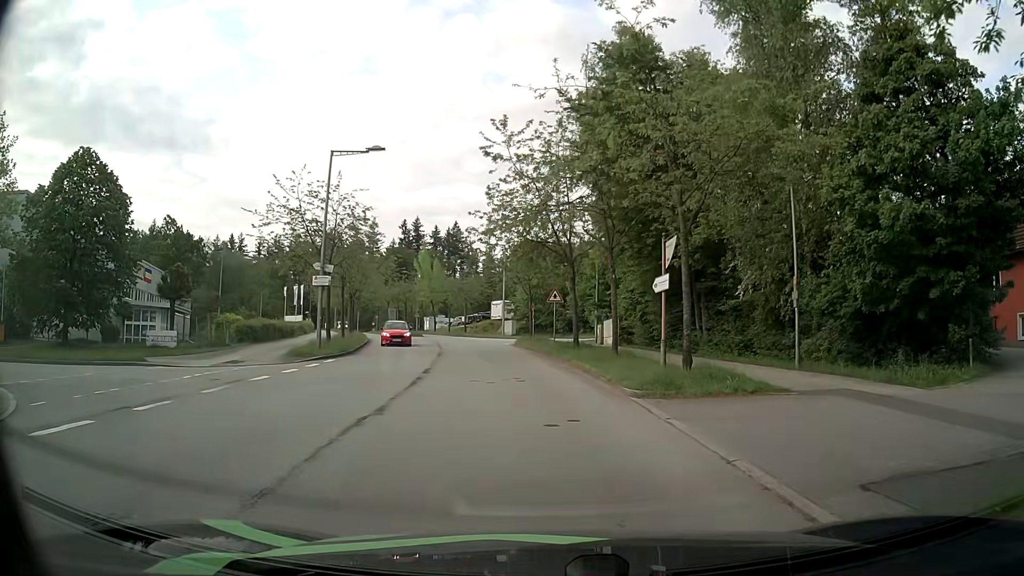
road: residential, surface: asphalt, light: Day
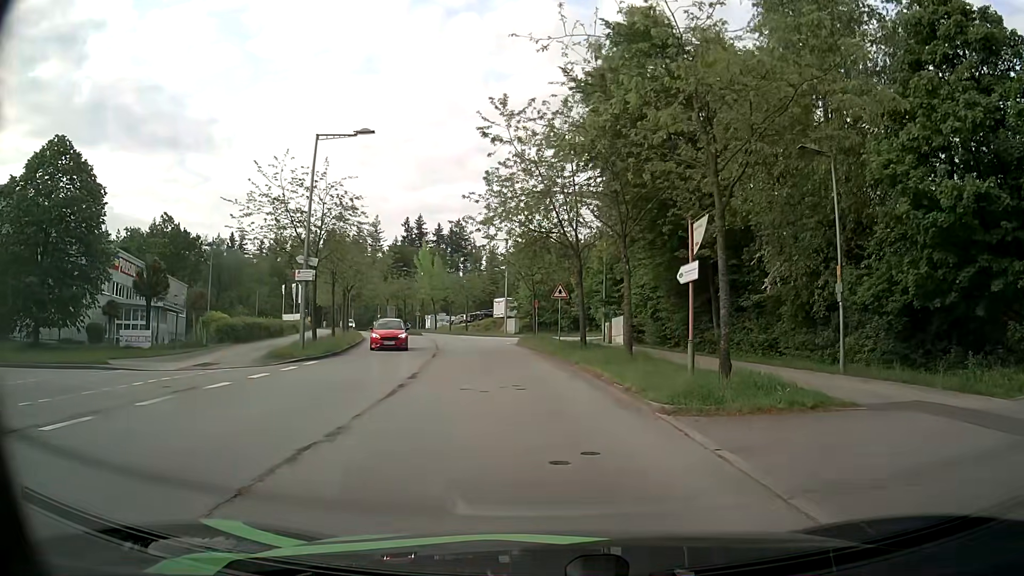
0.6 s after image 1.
(0.0, +2.5) m; 0°
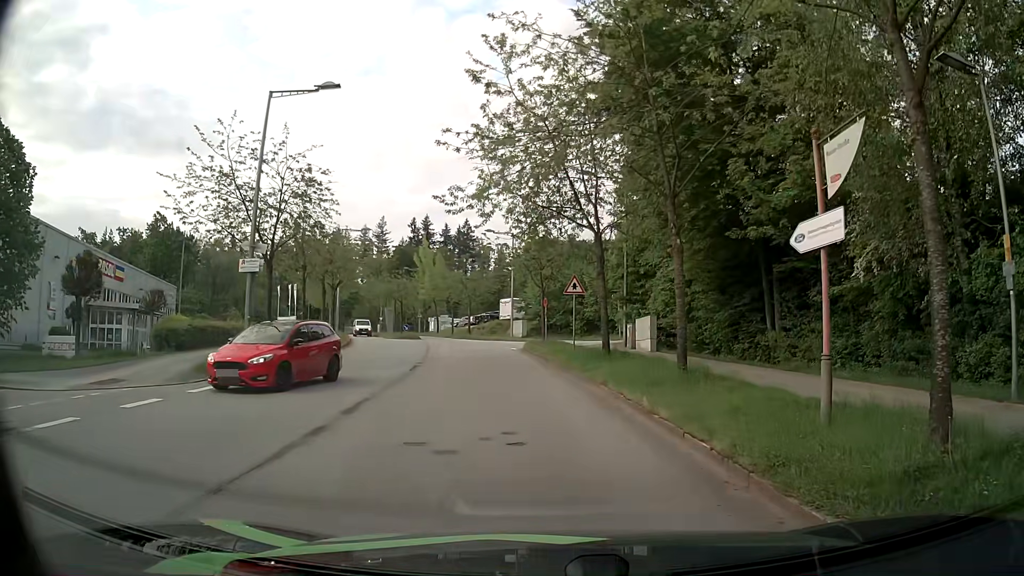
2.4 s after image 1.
(0.0, +6.0) m; 0°
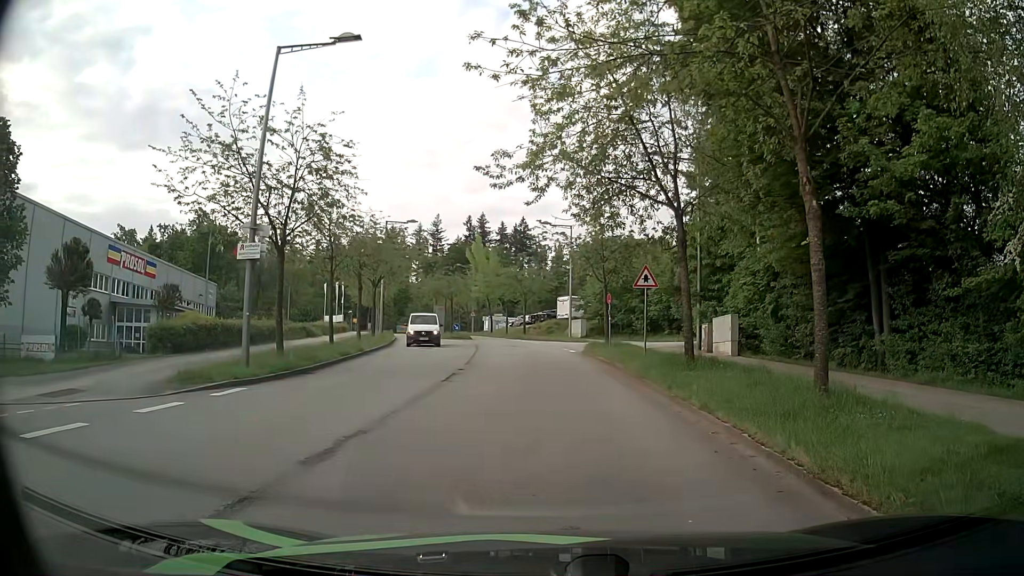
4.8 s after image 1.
(-0.1, +3.9) m; -2°
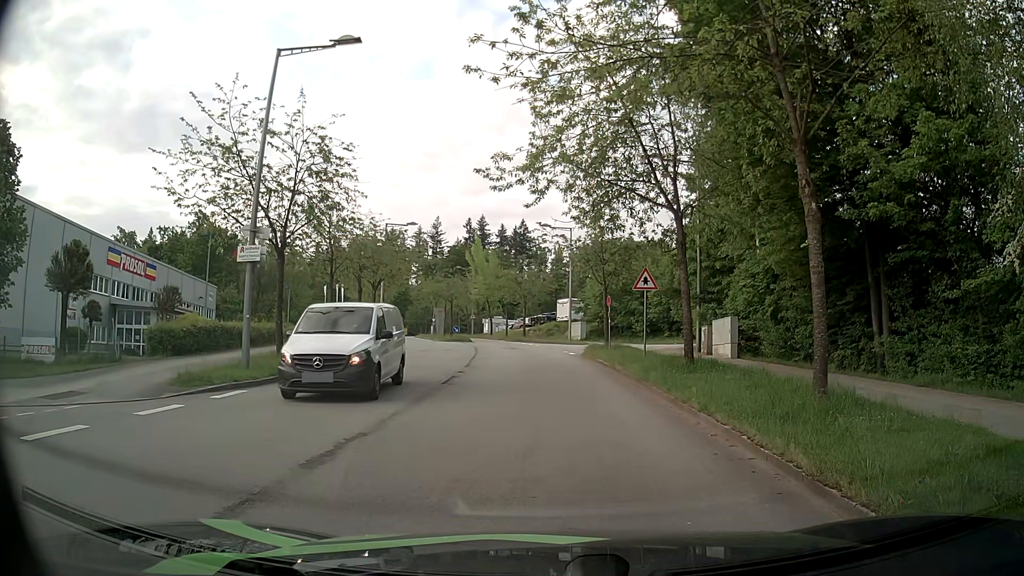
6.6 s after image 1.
(0.0, +0.1) m; 0°
